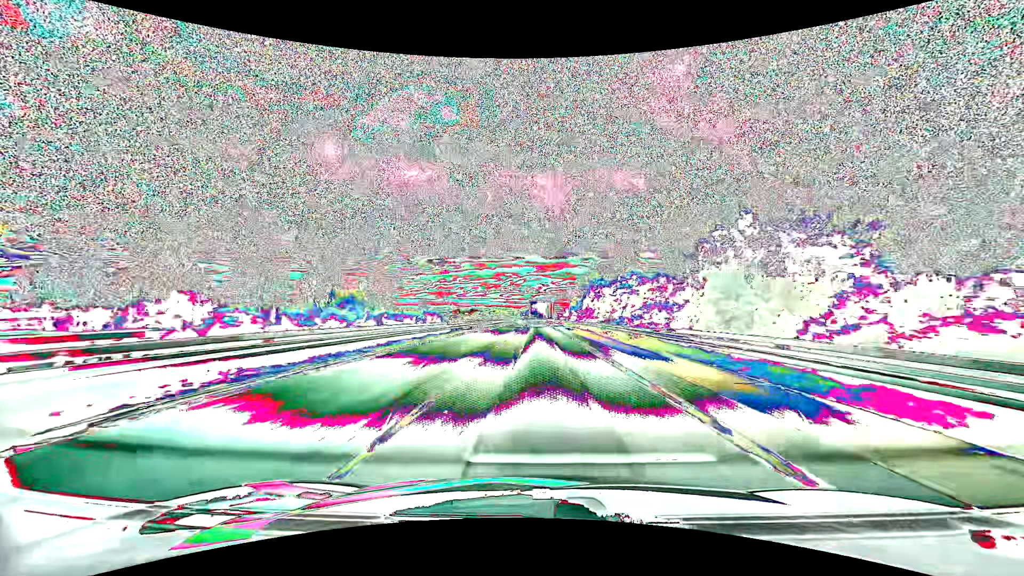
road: motorway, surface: asphalt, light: Day
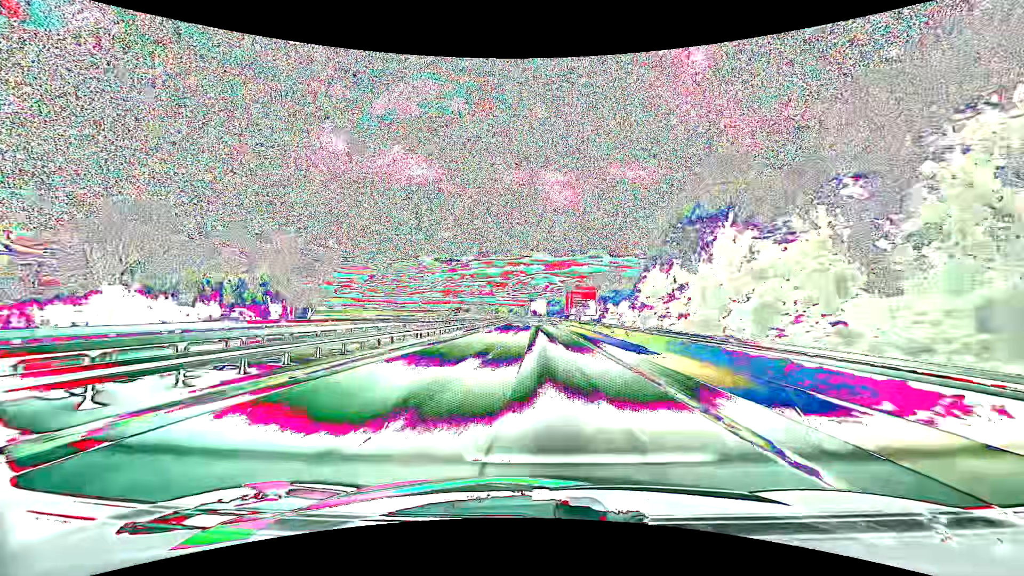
(-0.3, +59.1) m; -1°
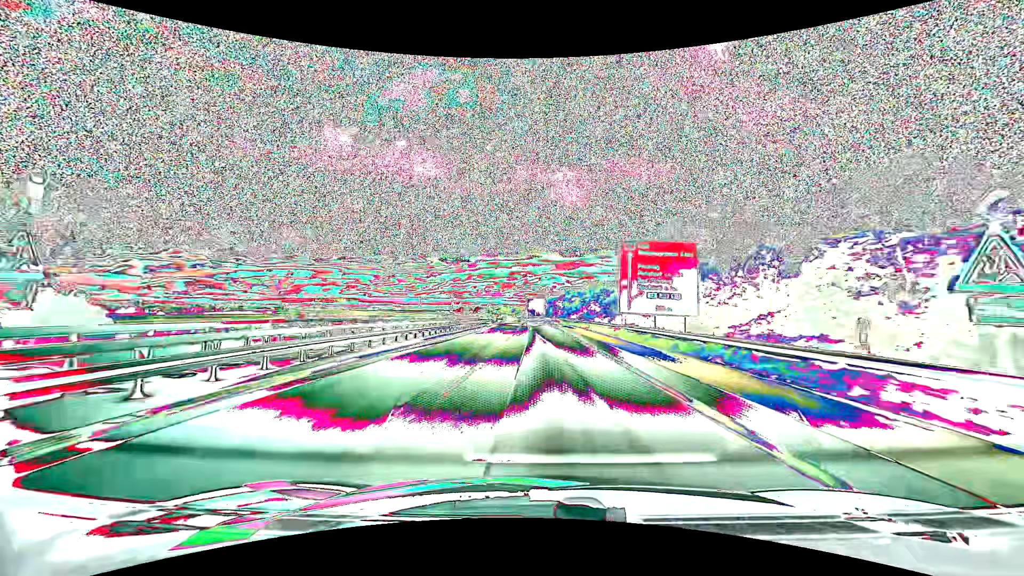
(-0.3, +61.5) m; -1°
(0, +10) (0, +20) (0, +30) (0, +40) (0, +50) (-1, +60) (-1, +70) (-1, +80) (-1, +90) (-2, +100) m
